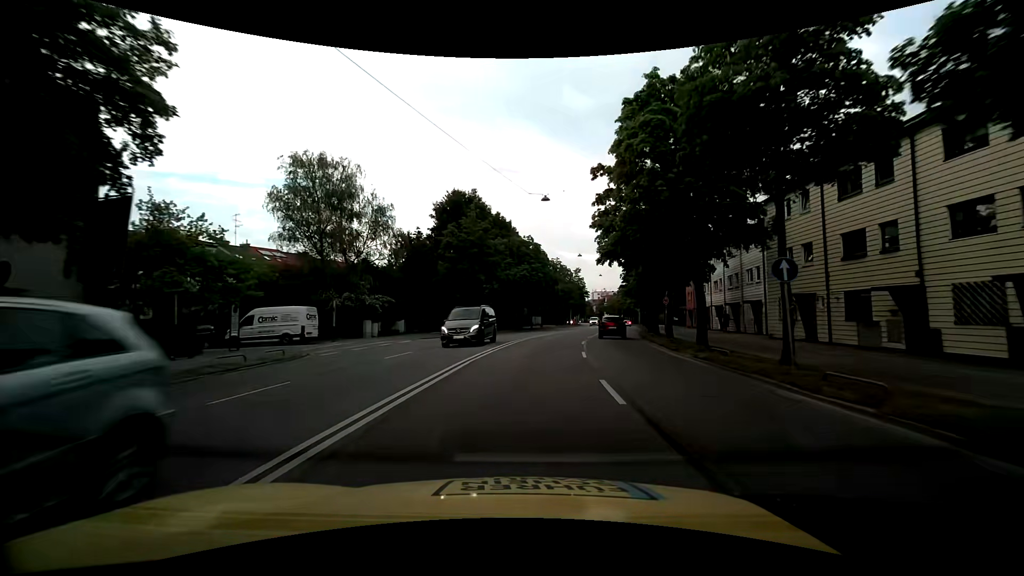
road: primary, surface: asphalt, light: Day
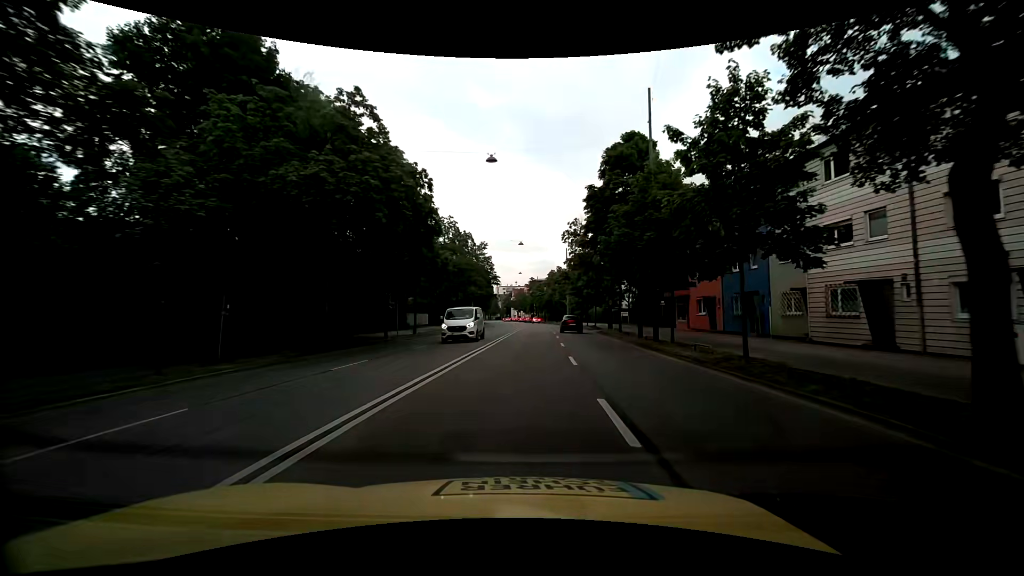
(+3.6, +38.3) m; +12°
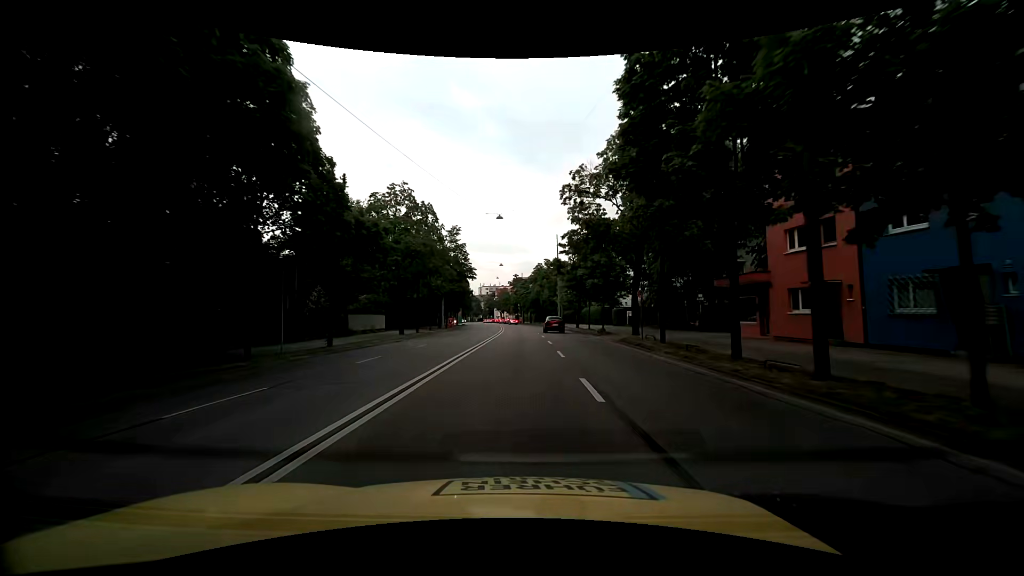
(+0.2, +15.3) m; +1°
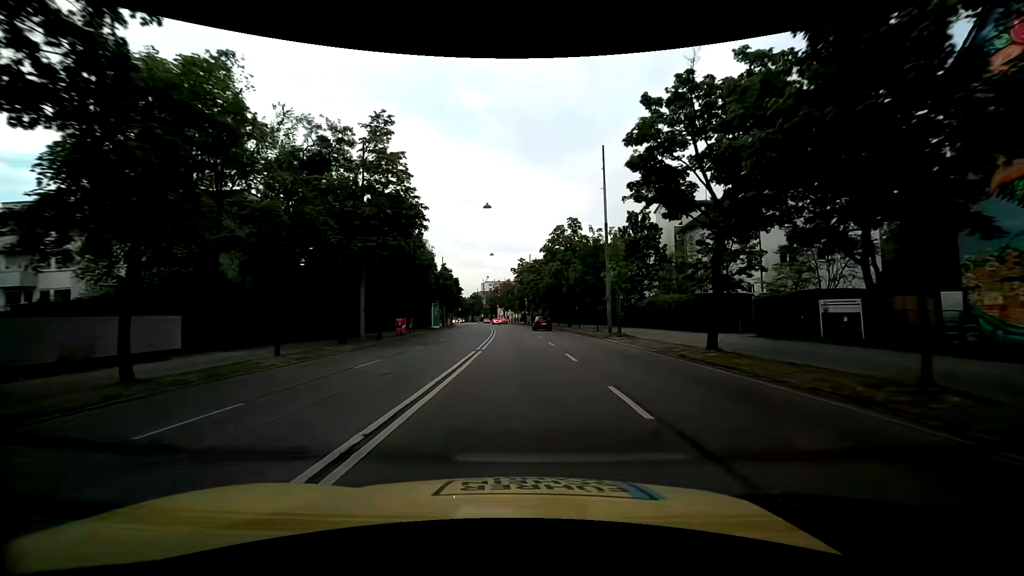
(-0.3, +37.2) m; 0°
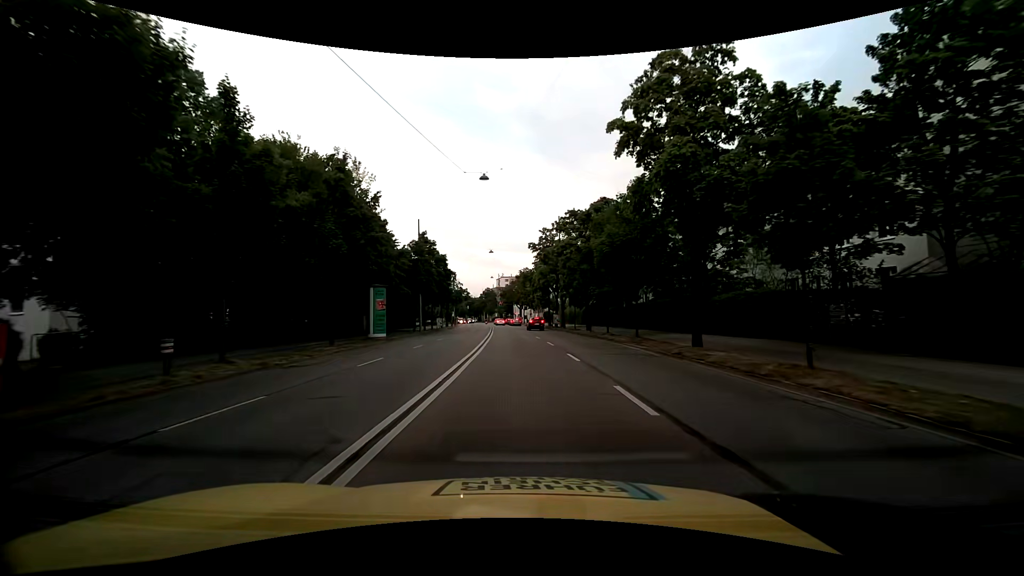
(-0.8, +35.8) m; -3°
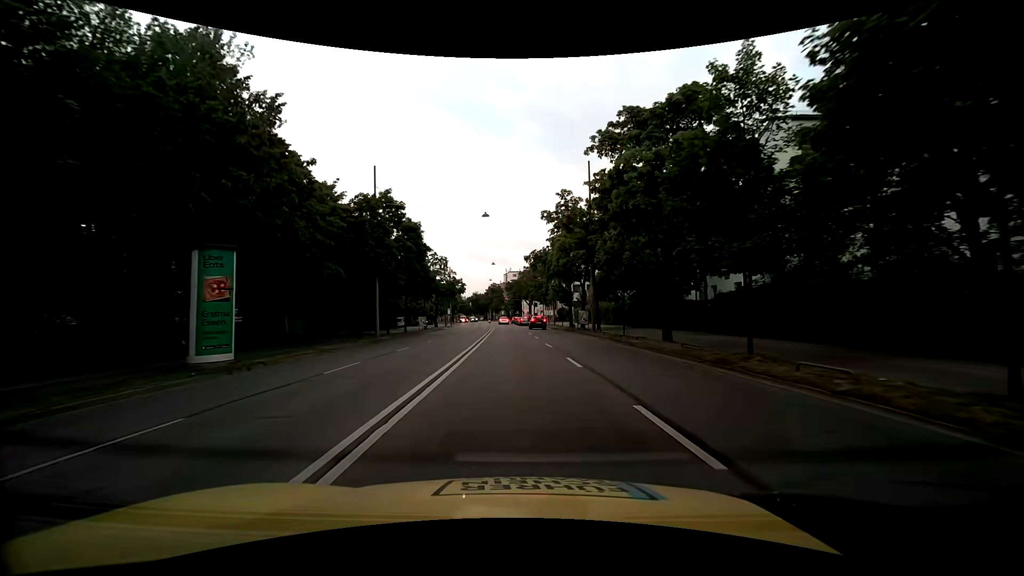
(-0.2, +20.4) m; -1°
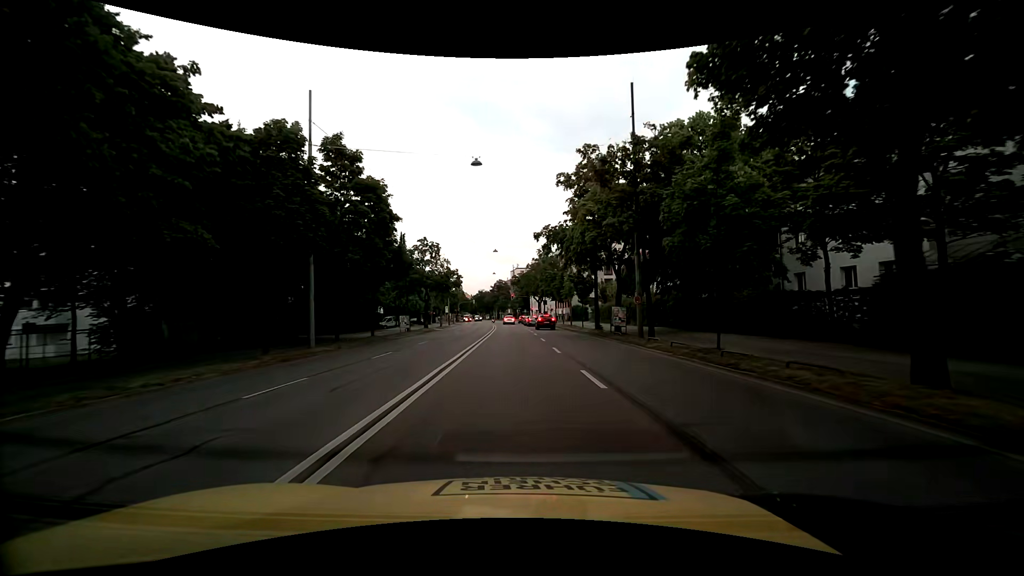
(-0.2, +13.0) m; -1°
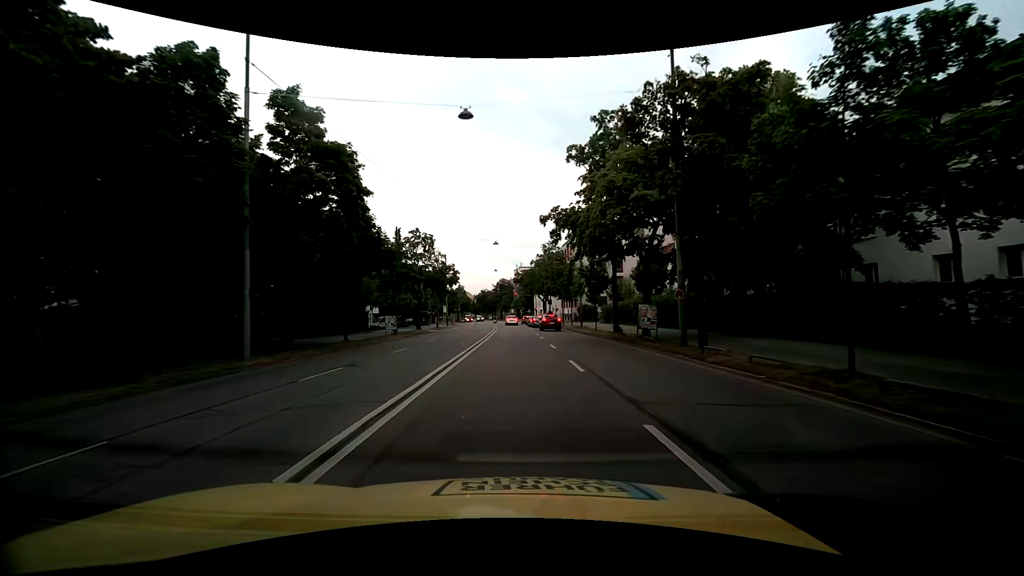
(0.0, +6.2) m; 0°
(0, +10) (0, +20) (0, +30) (-1, +40) (-1, +50) (-1, +60) (-2, +70) (-2, +80) (-3, +90) (-3, +100) m
